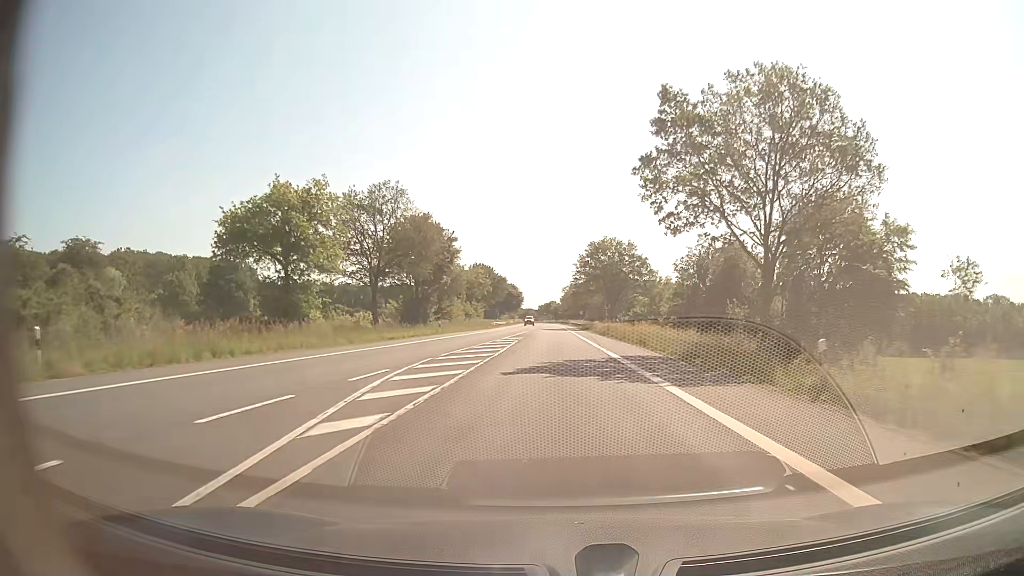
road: secondary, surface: asphalt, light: Day
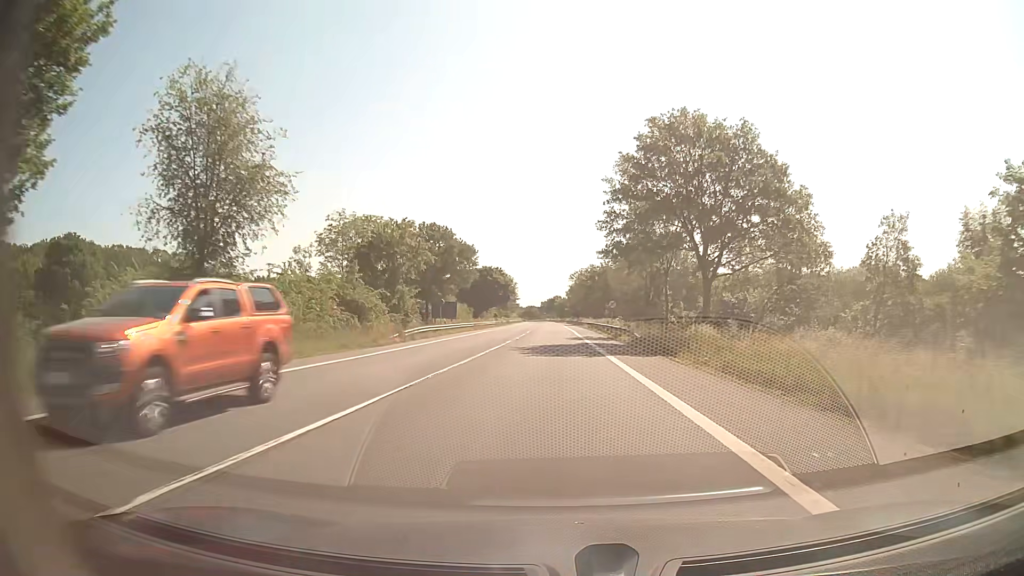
(-0.3, +57.1) m; -1°
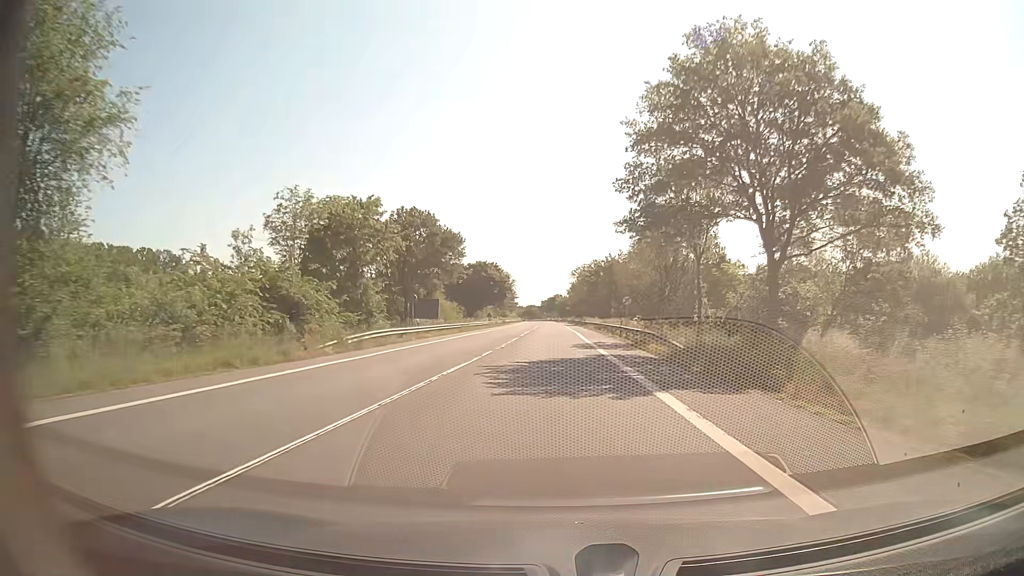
(0.0, +11.5) m; 0°
(0, +10) (0, +20) (0, +30) (0, +40) (0, +50) (0, +60) (0, +70) (0, +80) (0, +90) (-1, +100) m
